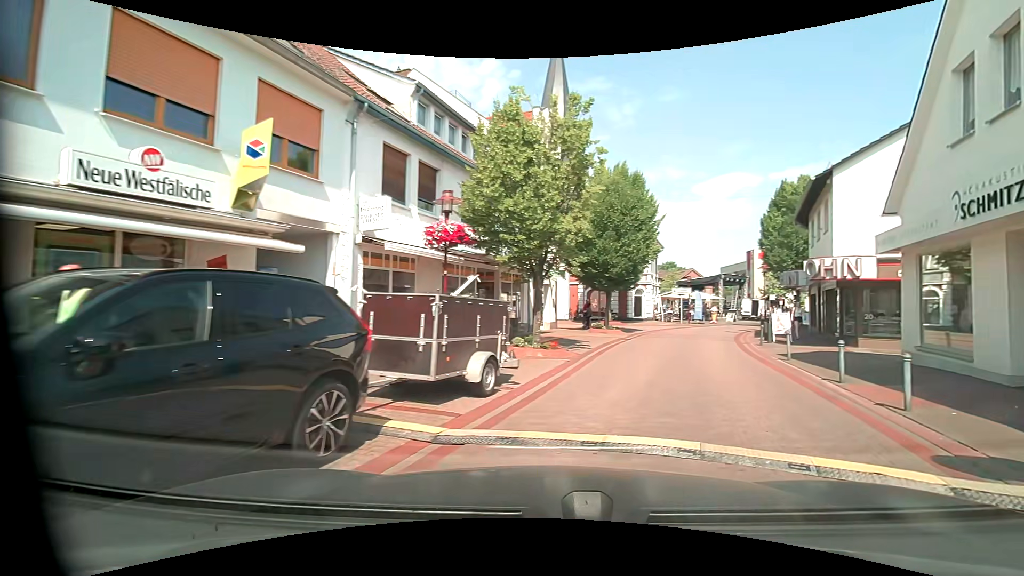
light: Day
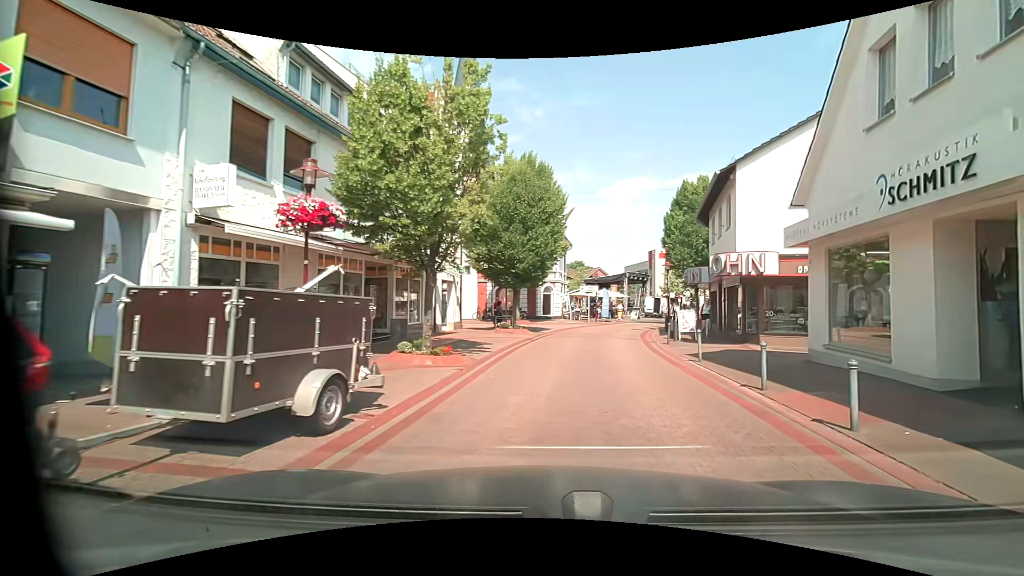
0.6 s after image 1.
(+0.2, +2.1) m; +9°
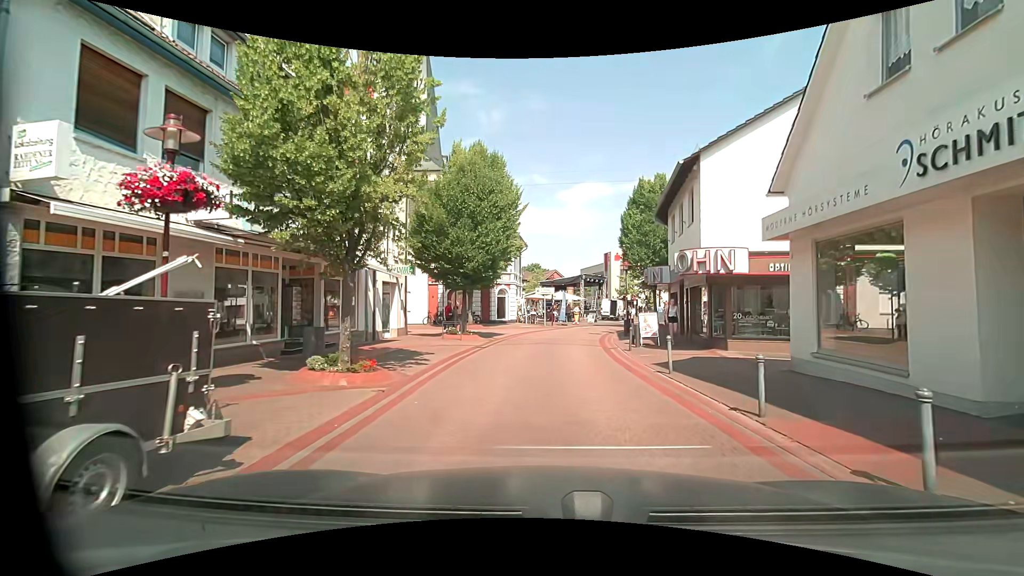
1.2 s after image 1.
(+0.1, +2.2) m; +6°
